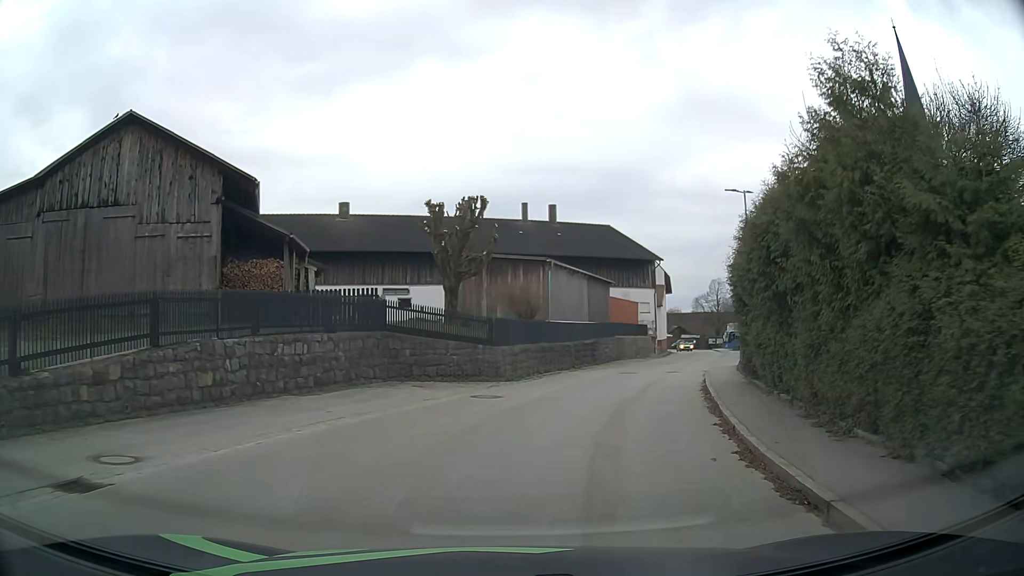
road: tertiary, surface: asphalt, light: Day
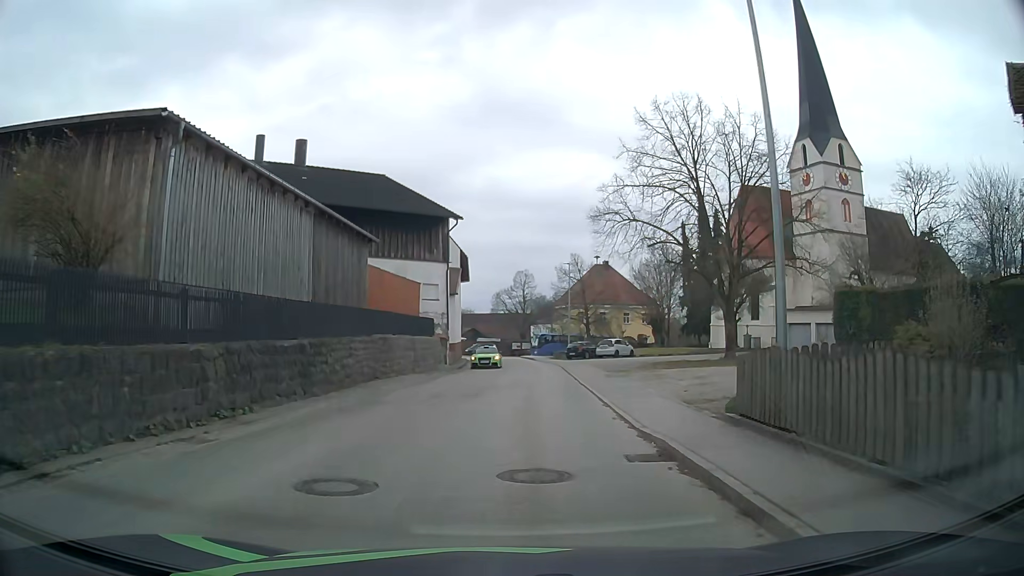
(+4.4, +22.7) m; +19°
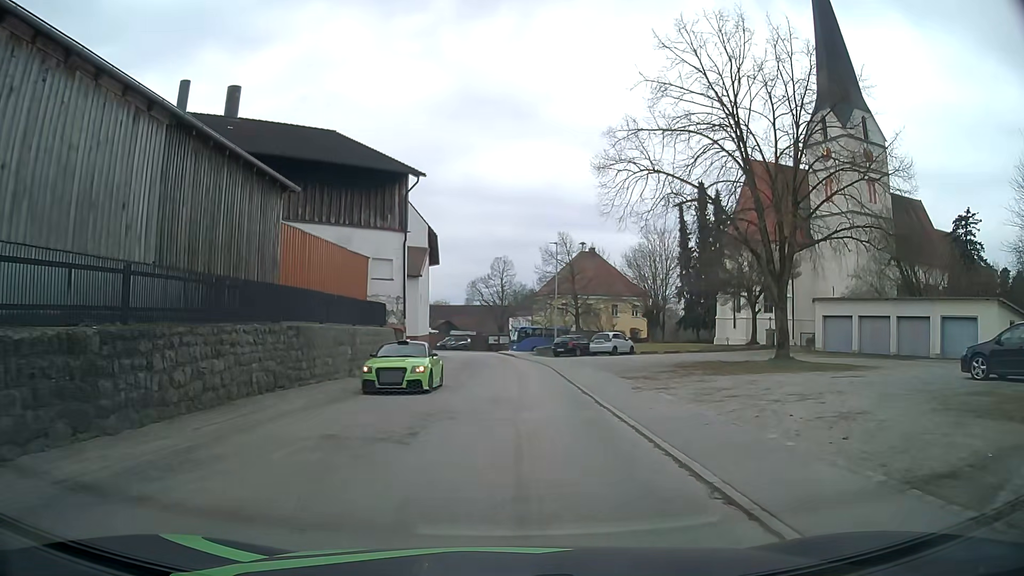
(0.0, +9.2) m; +1°
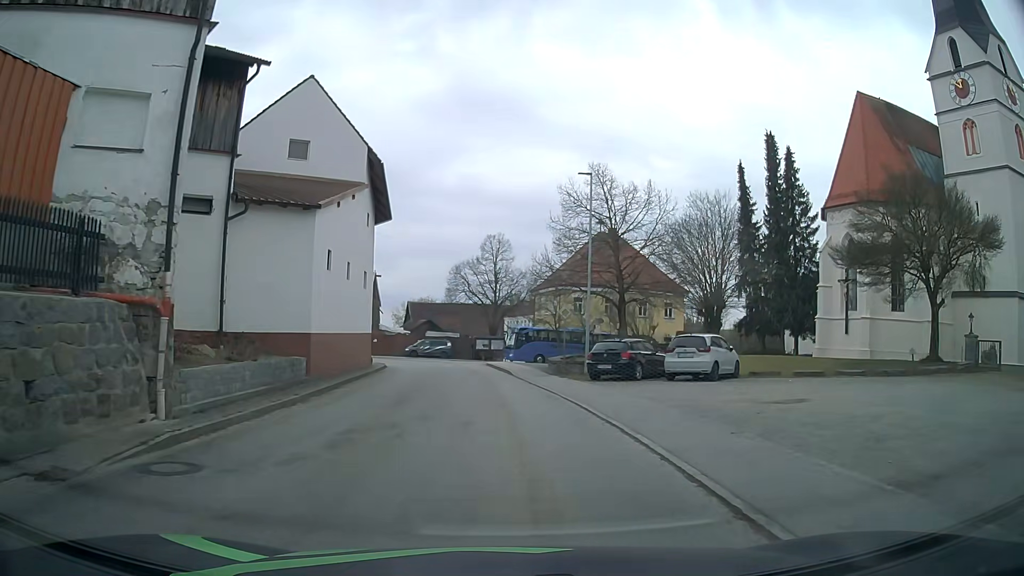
(+0.2, +22.2) m; +1°
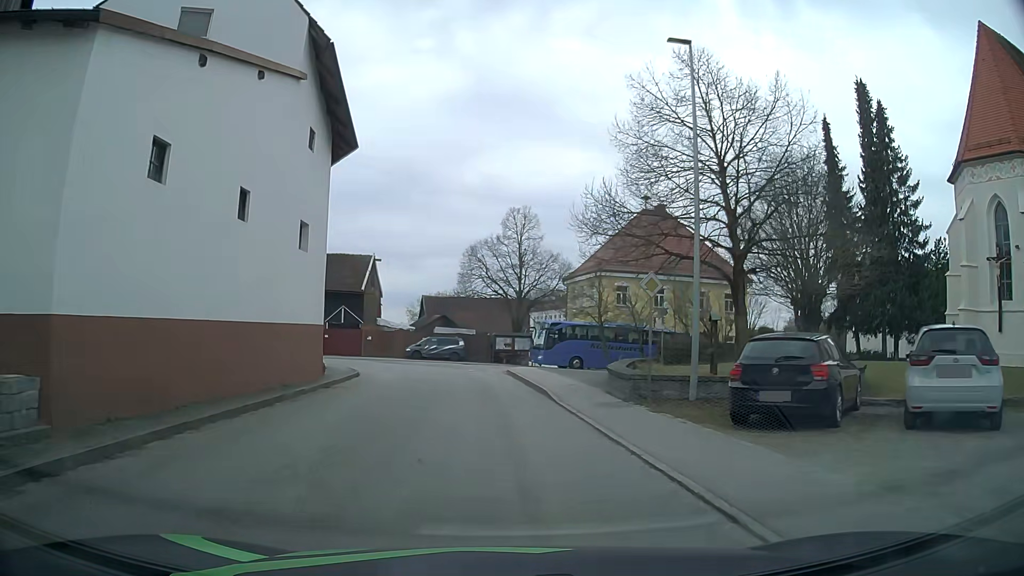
(-0.2, +13.0) m; -3°
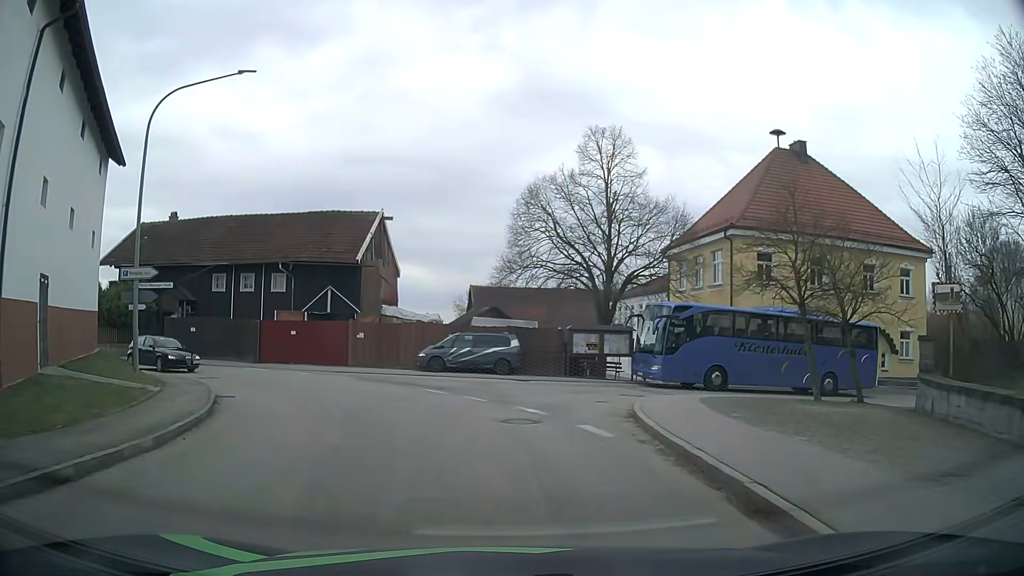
(-0.8, +20.6) m; -5°
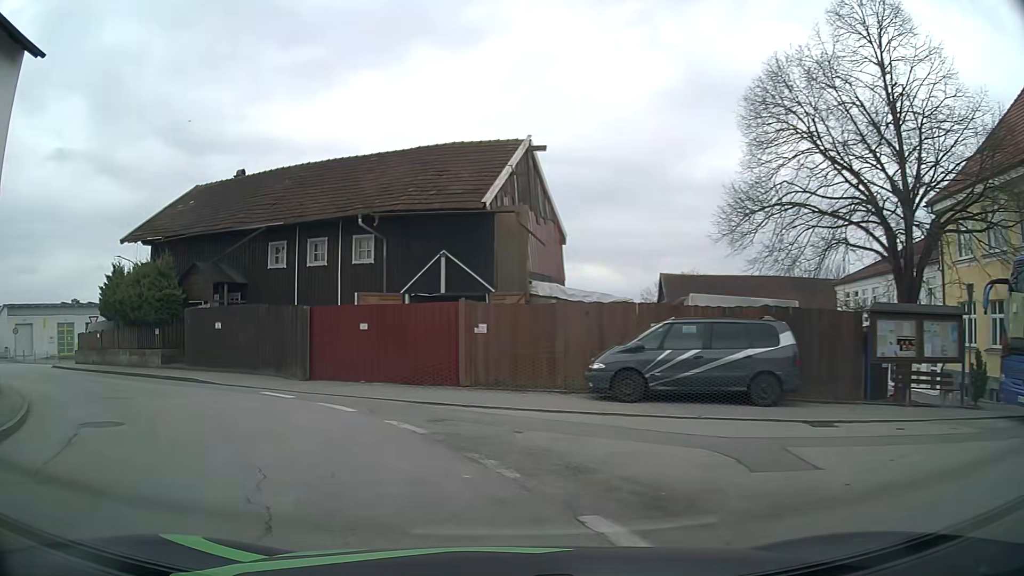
(-1.0, +14.7) m; -17°
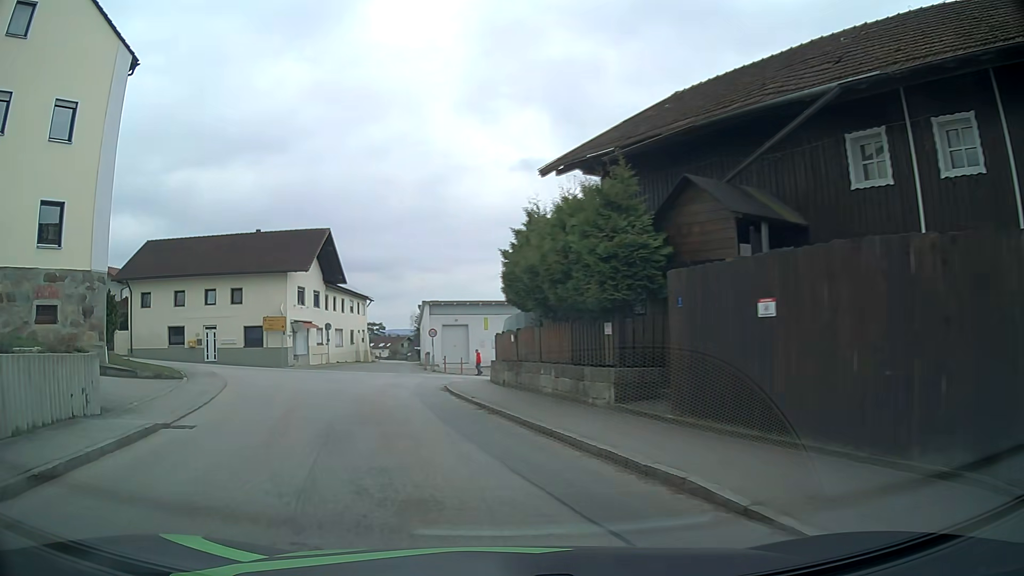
(-5.1, +13.8) m; -42°
(-1, +10) (-3, +20) (-4, +30) (+1, +38) (+9, +44) (+19, +47) (+28, +50) (+38, +53) (+48, +55) (+57, +58) m
